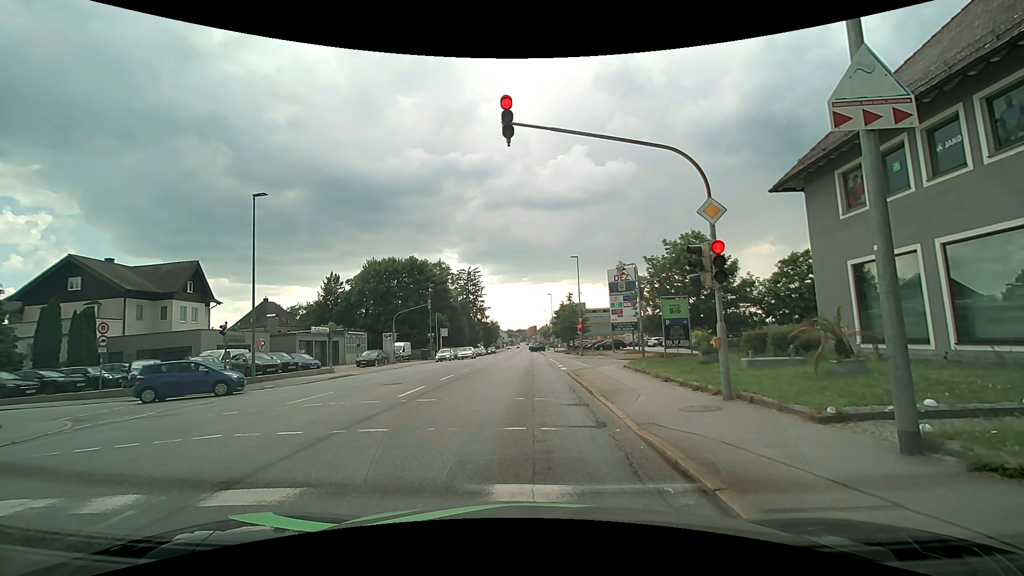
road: tertiary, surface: asphalt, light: Day
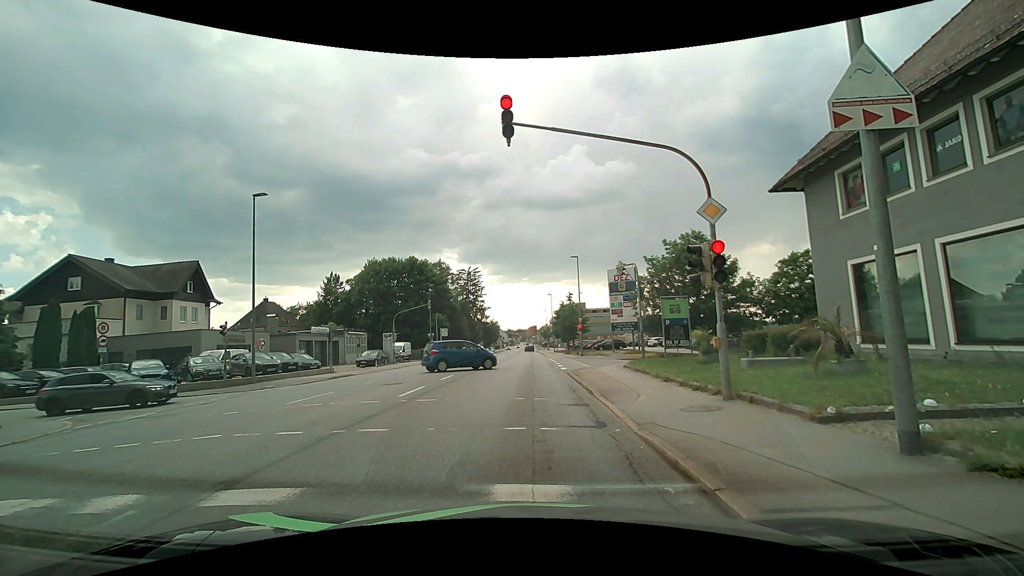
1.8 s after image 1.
(0.0, 0.0) m; 0°
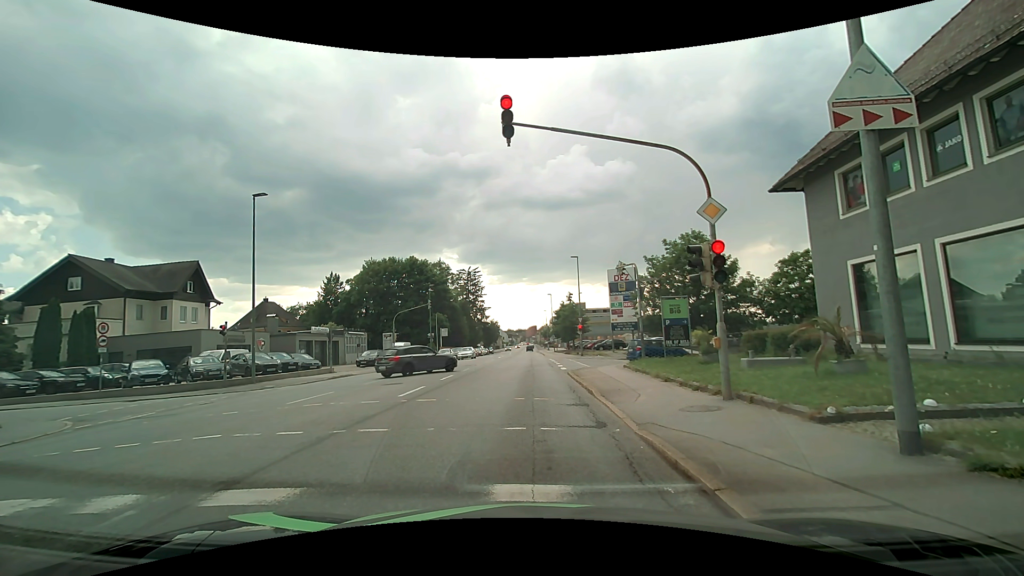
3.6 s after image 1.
(0.0, 0.0) m; 0°
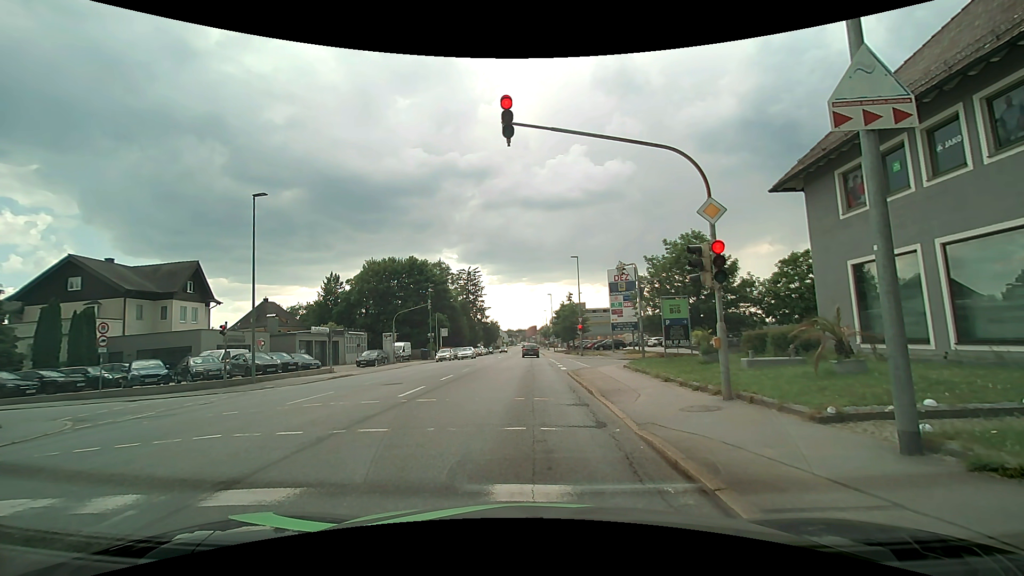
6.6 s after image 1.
(0.0, 0.0) m; 0°
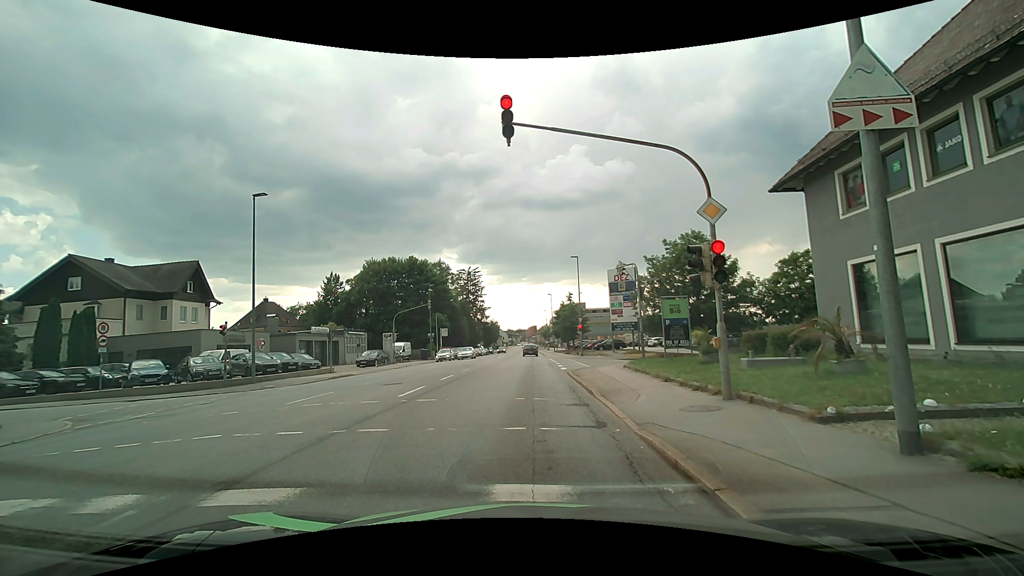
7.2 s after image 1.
(0.0, 0.0) m; 0°
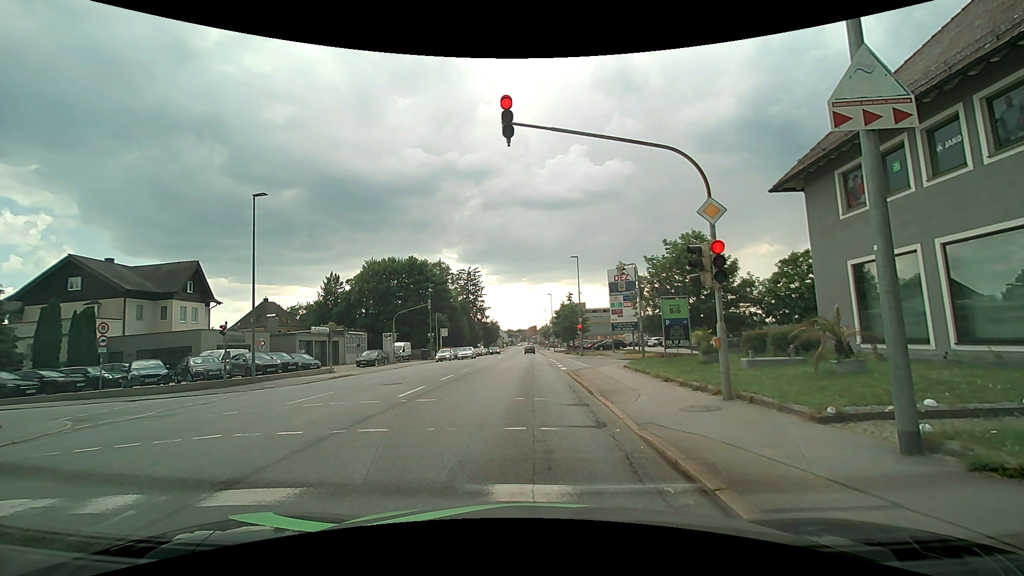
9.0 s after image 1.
(0.0, 0.0) m; 0°
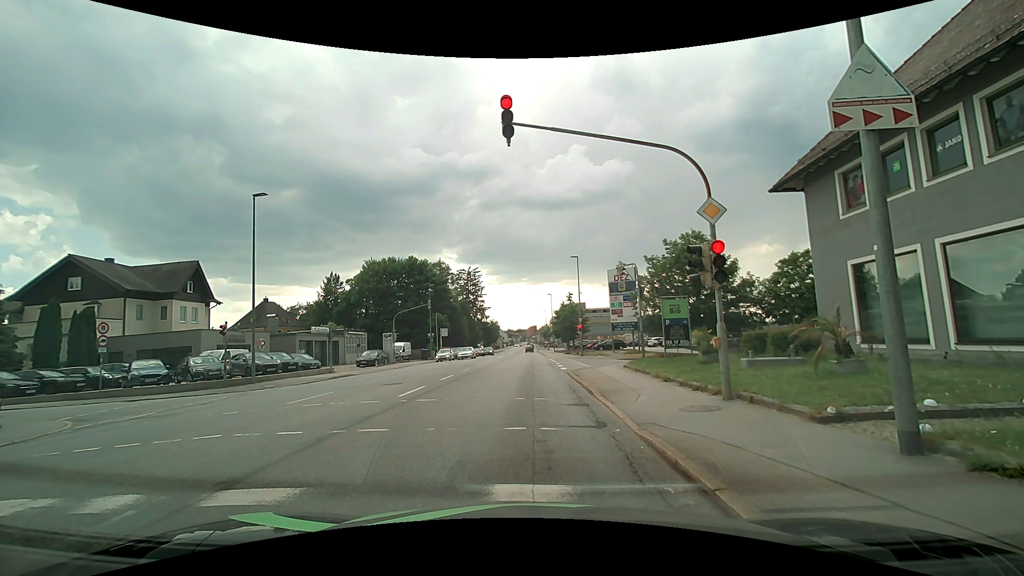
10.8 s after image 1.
(0.0, 0.0) m; 0°
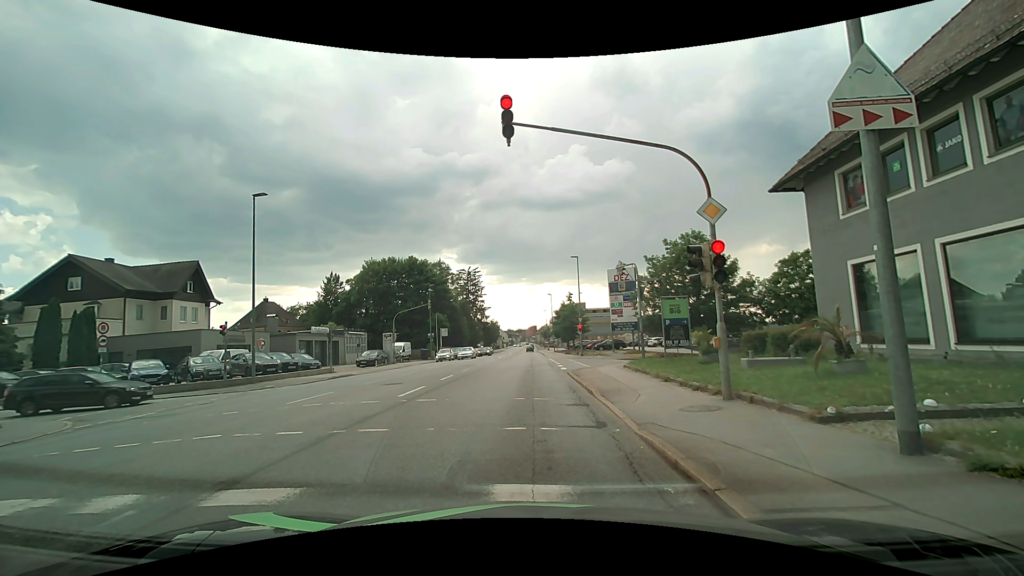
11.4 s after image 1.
(0.0, 0.0) m; 0°
(0, +10) (-1, +20) (-1, +30) (-1, +40) (-1, +50) (-1, +60) (-2, +70) (-2, +80) (-2, +90) (-3, +100) m
